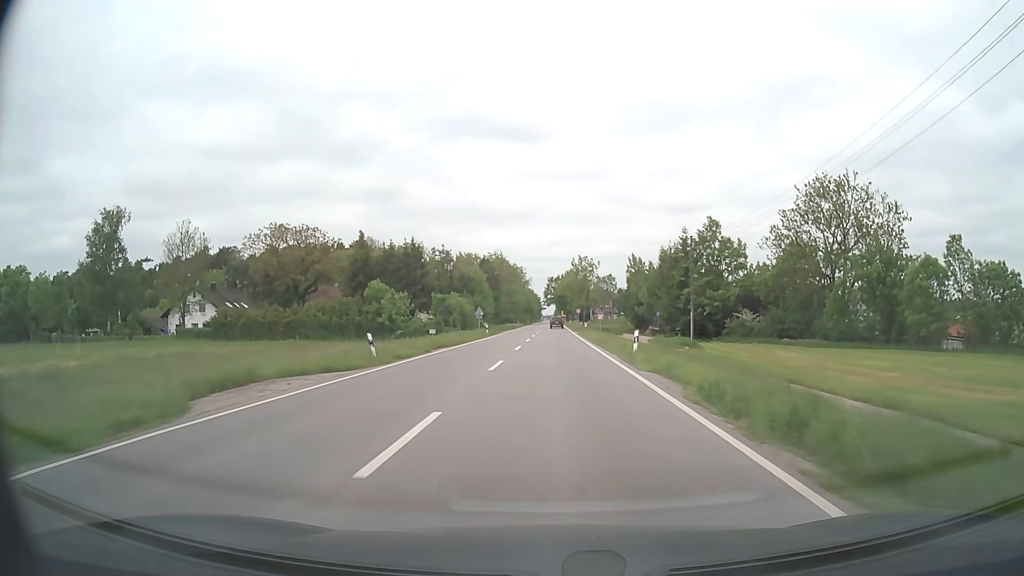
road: secondary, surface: asphalt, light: Day
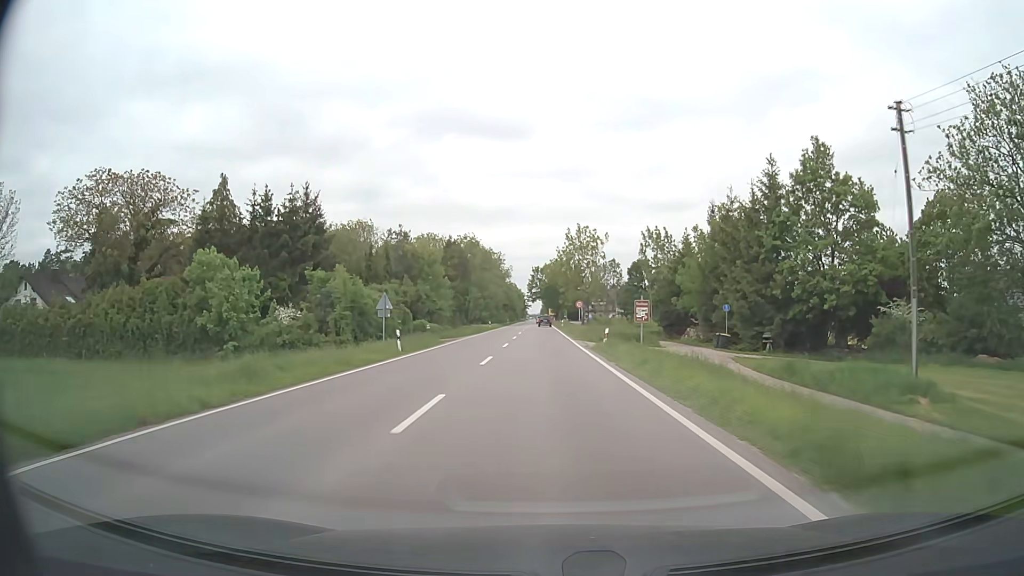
(+0.3, +33.8) m; +1°
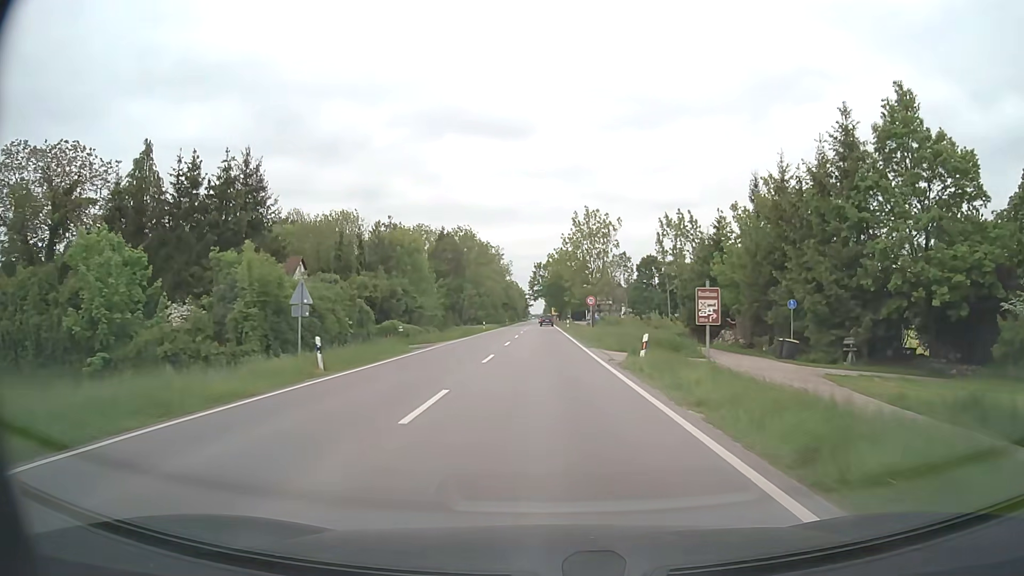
(0.0, +11.2) m; 0°
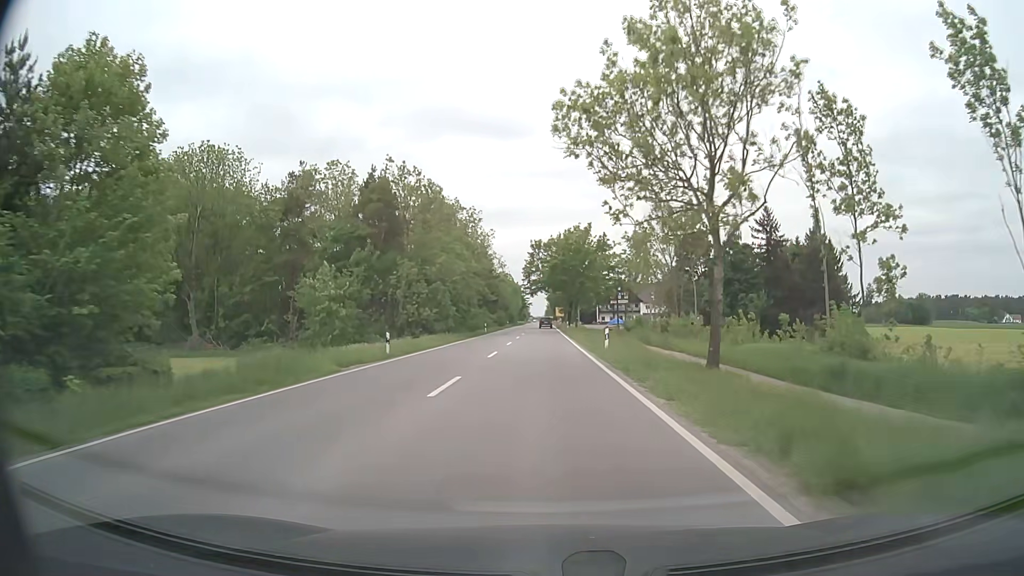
(-0.1, +44.8) m; 0°
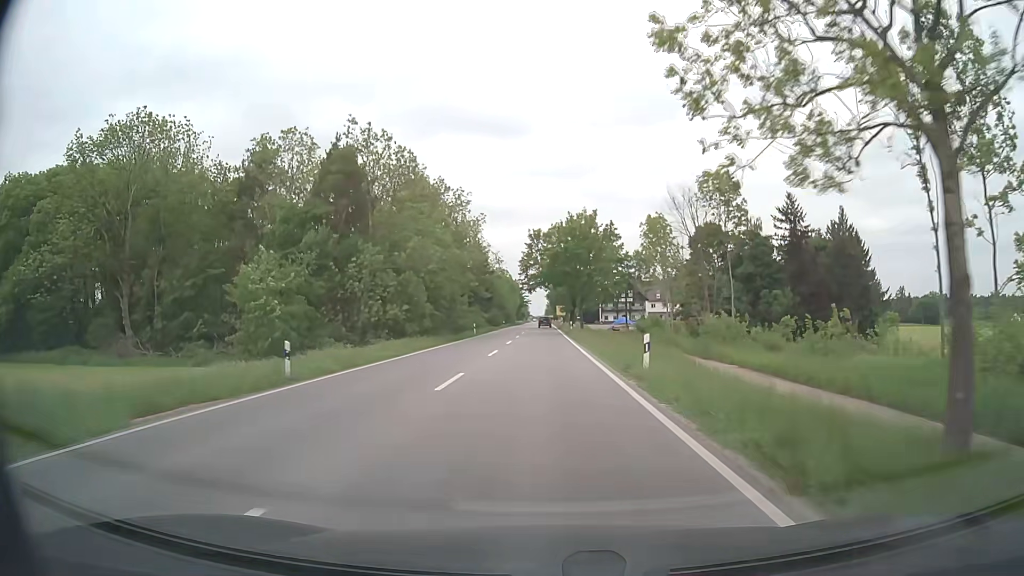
(0.0, +11.1) m; 0°
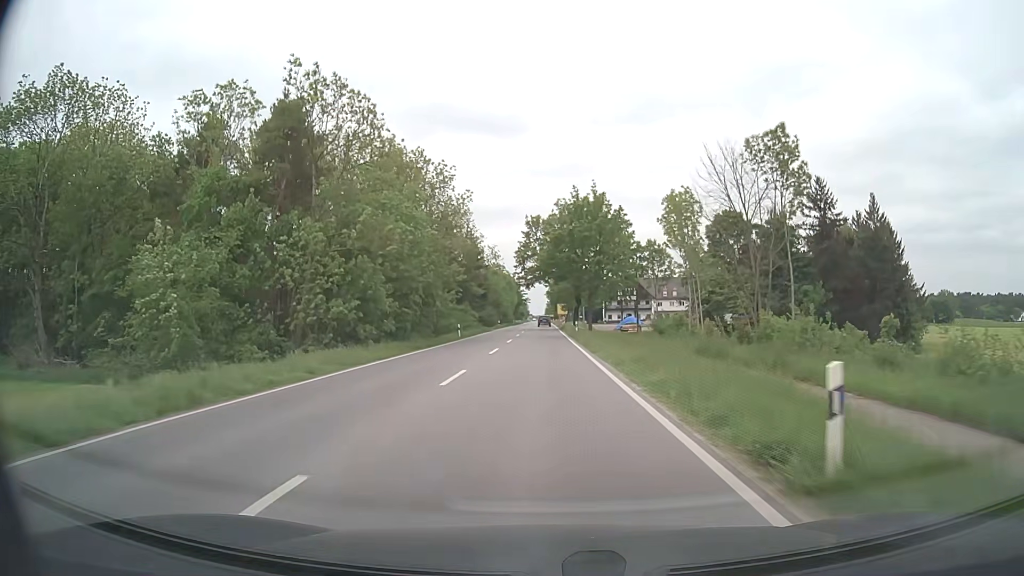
(-0.1, +11.1) m; 0°
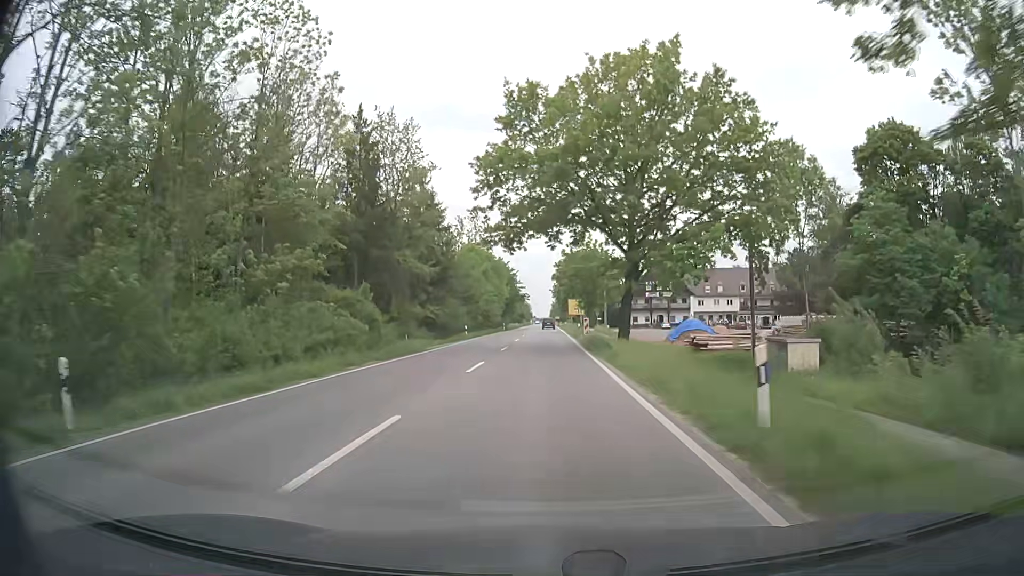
(-0.3, +44.2) m; -1°
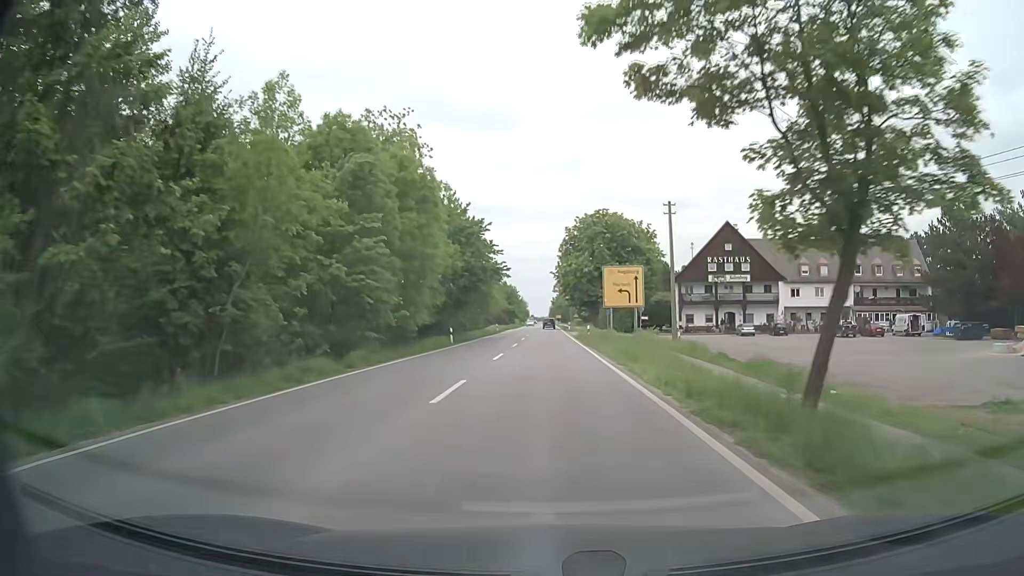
(+0.2, +54.4) m; +1°
(0, +10) (0, +20) (0, +30) (0, +40) (0, +50) (0, +60) (0, +70) (0, +80) (0, +90) (0, +100) m
